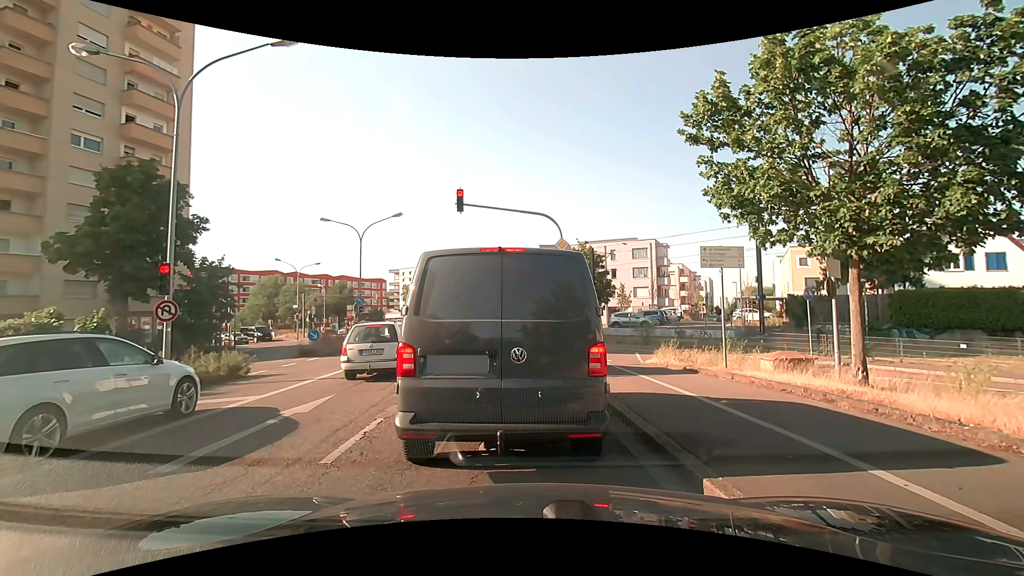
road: secondary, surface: asphalt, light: Day
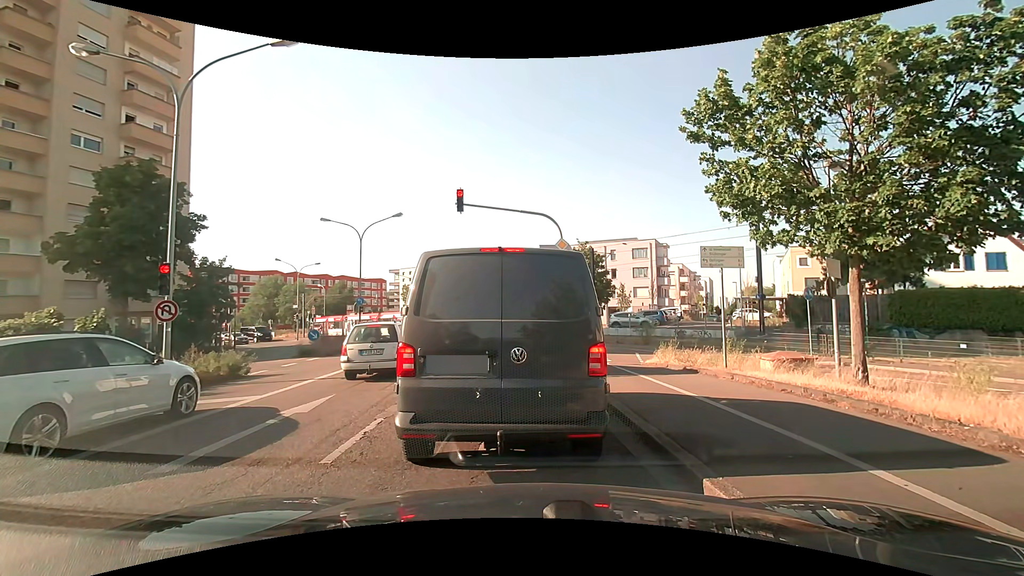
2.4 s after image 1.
(0.0, 0.0) m; 0°
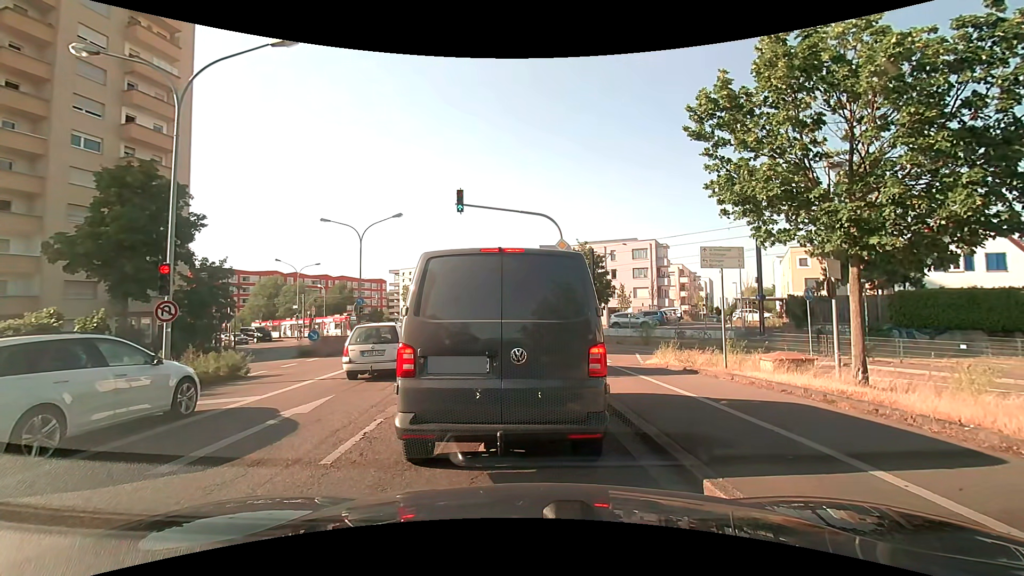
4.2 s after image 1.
(0.0, 0.0) m; 0°
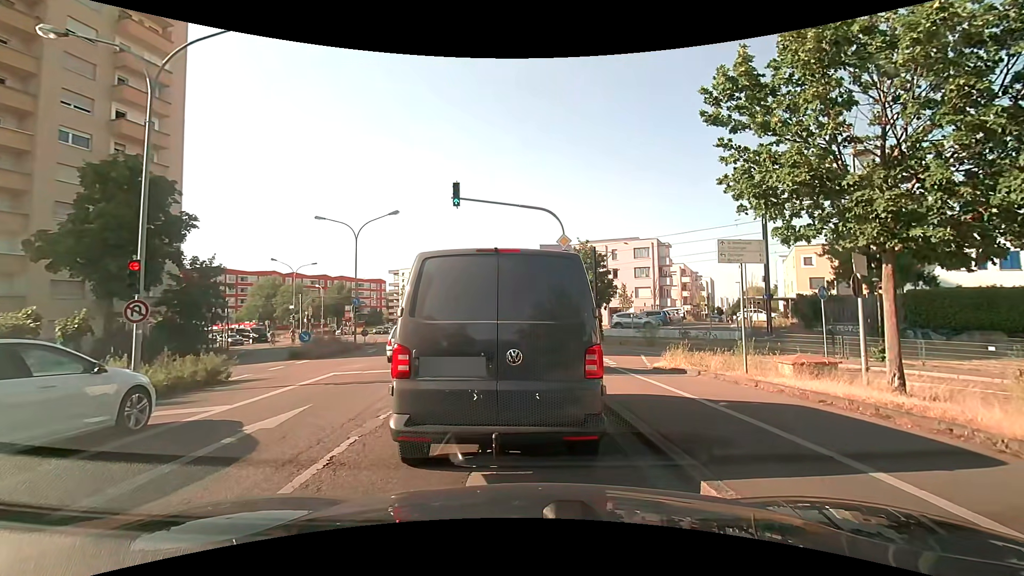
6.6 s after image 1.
(0.0, +1.0) m; 0°
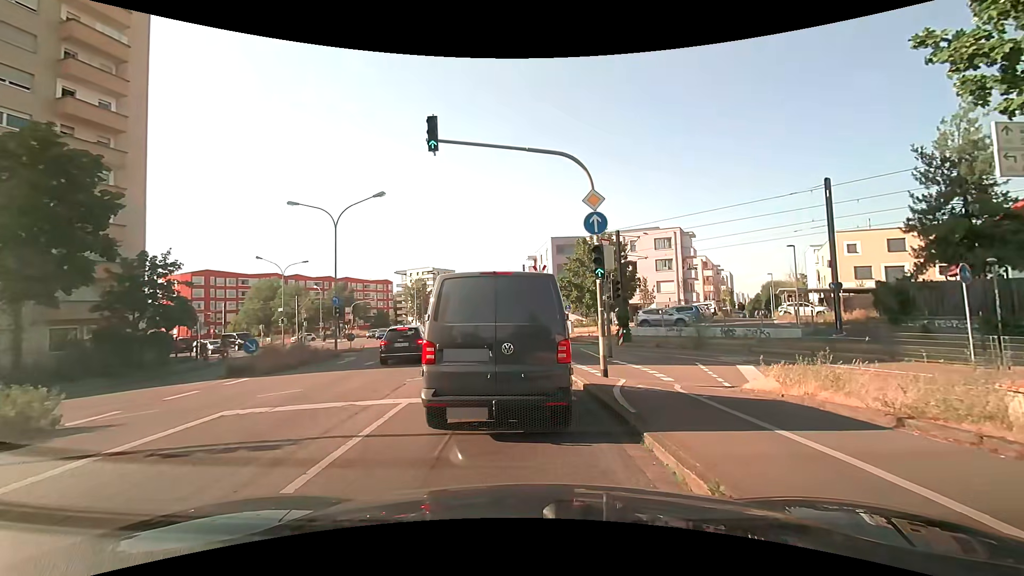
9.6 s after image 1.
(0.0, +6.2) m; 0°
(0, +10) (-1, +20) (-3, +30) (-4, +40) (-6, +50) (-7, +59) (-9, +69) (-11, +79) (-13, +89) (-14, +99) m
